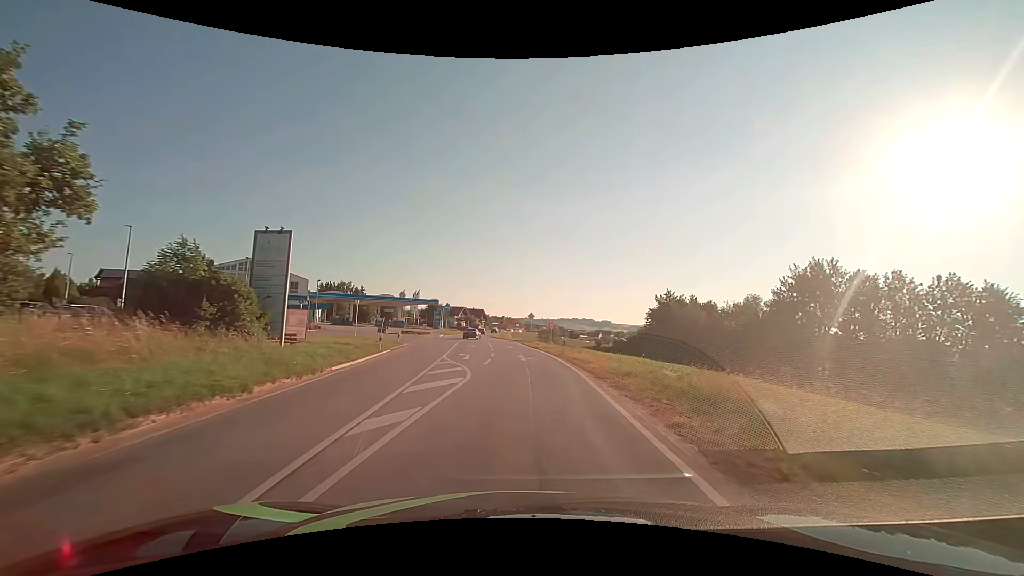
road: secondary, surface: asphalt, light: Day
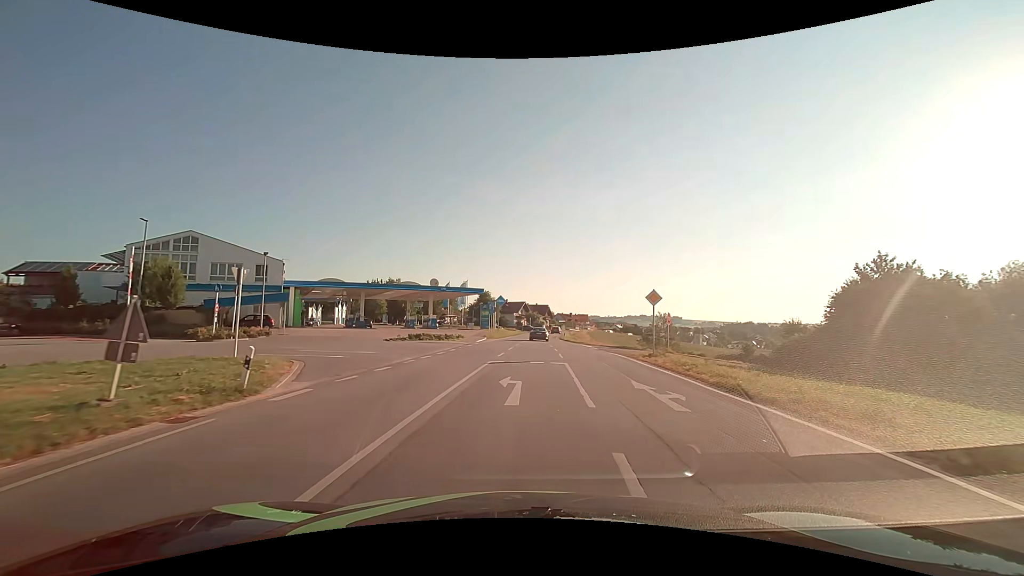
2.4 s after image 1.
(-1.8, +28.6) m; -7°
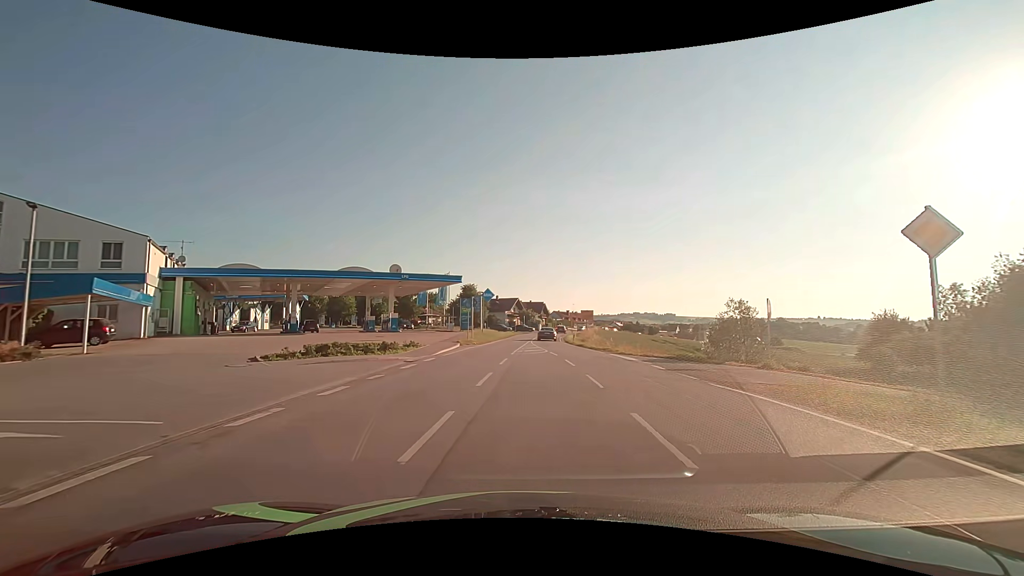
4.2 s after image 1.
(+0.3, +16.8) m; +1°
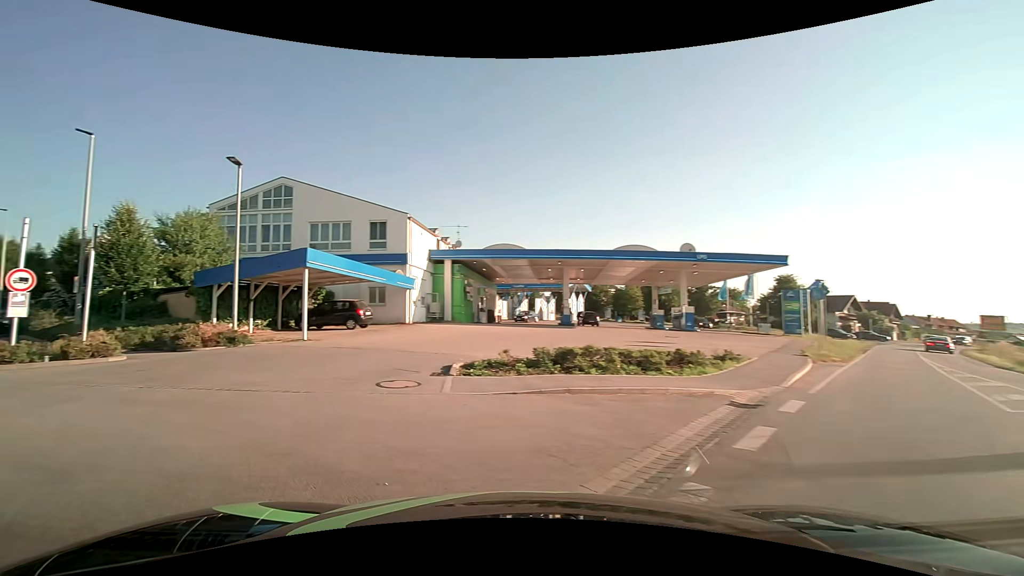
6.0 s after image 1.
(-1.9, +10.4) m; -34°
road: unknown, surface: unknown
